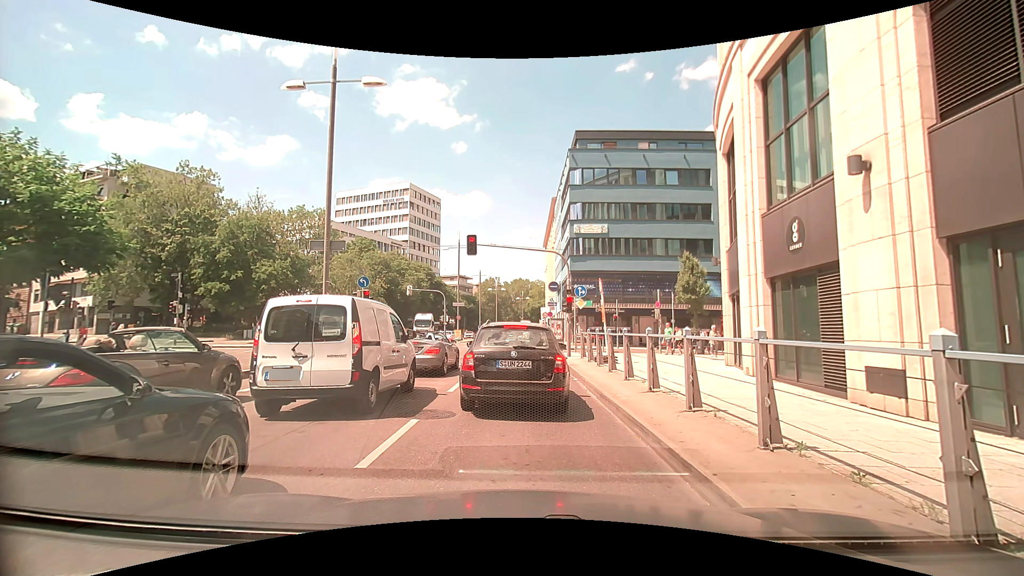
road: primary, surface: asphalt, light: Day
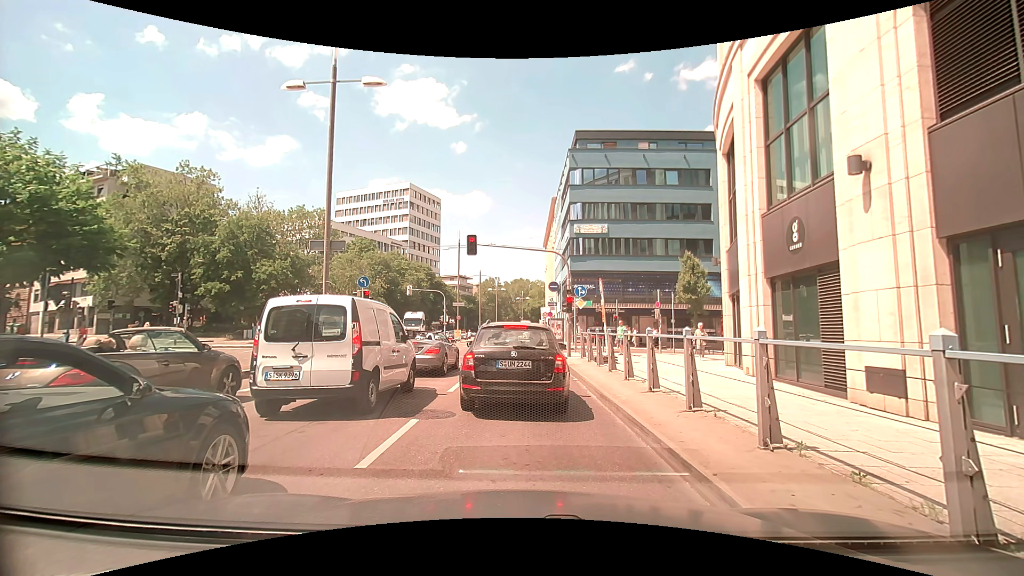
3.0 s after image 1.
(0.0, 0.0) m; 0°
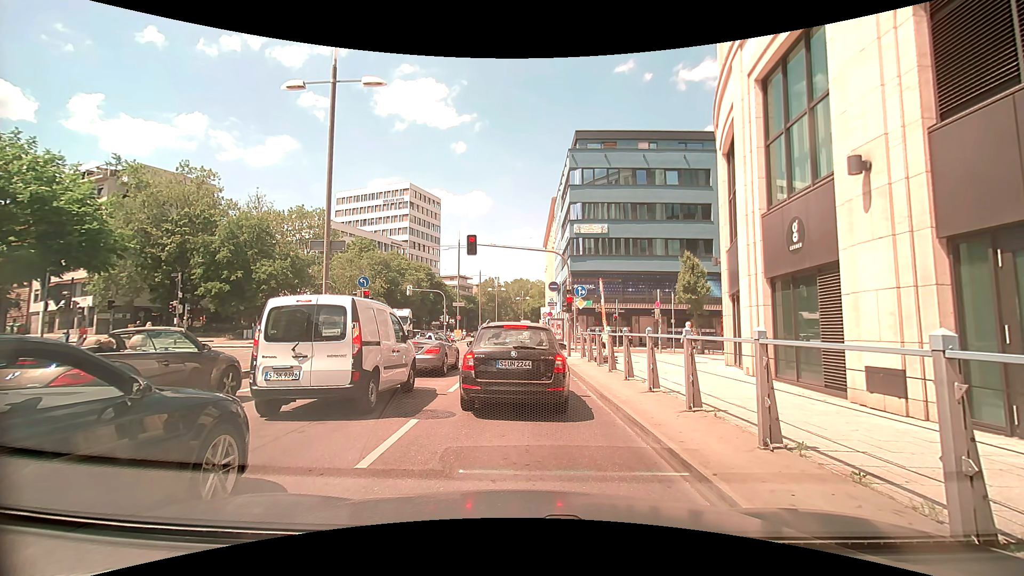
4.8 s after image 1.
(0.0, 0.0) m; 0°
